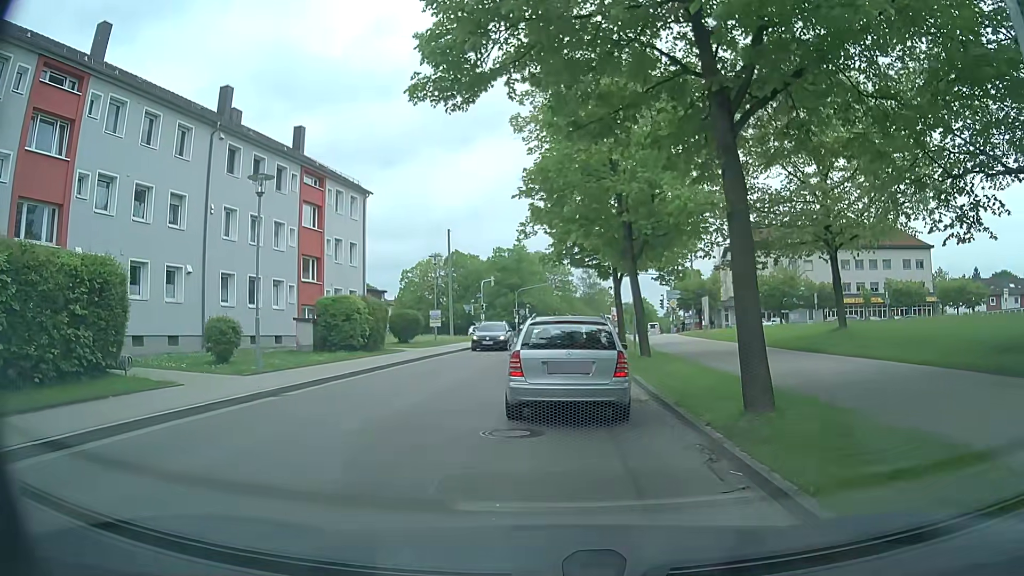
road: tertiary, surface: asphalt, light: Day
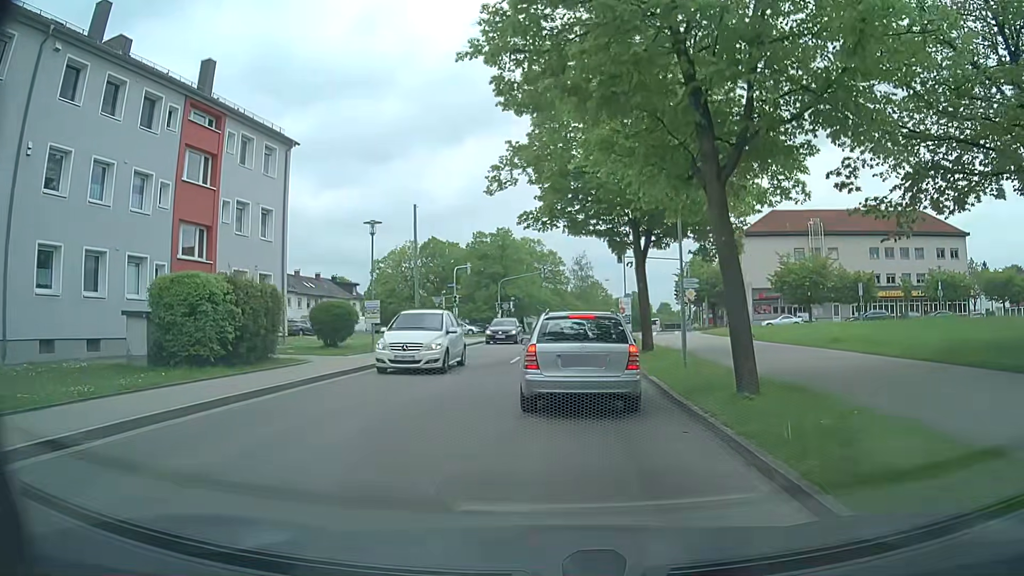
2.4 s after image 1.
(0.0, +11.9) m; -1°
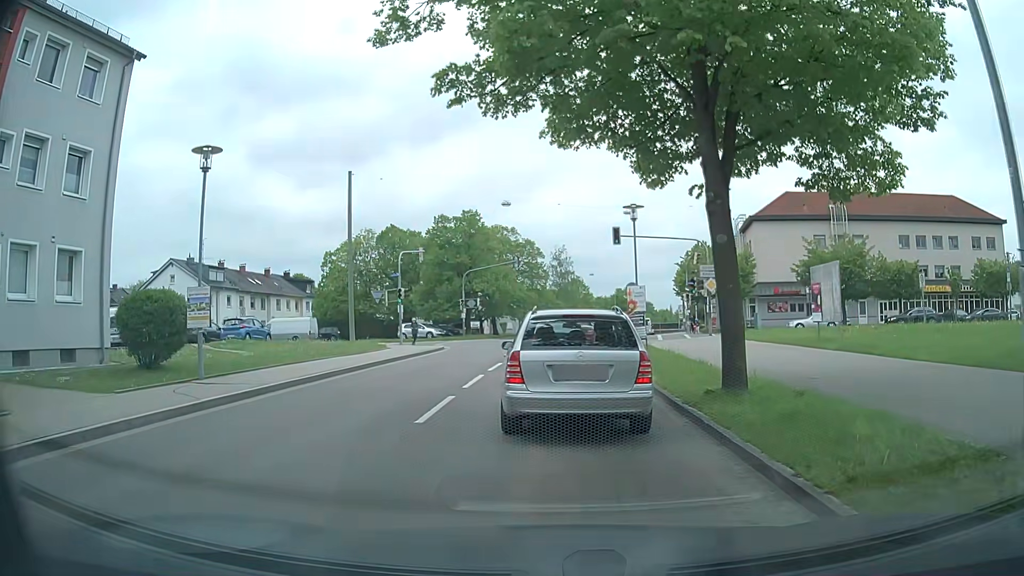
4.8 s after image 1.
(+0.4, +12.0) m; +4°
